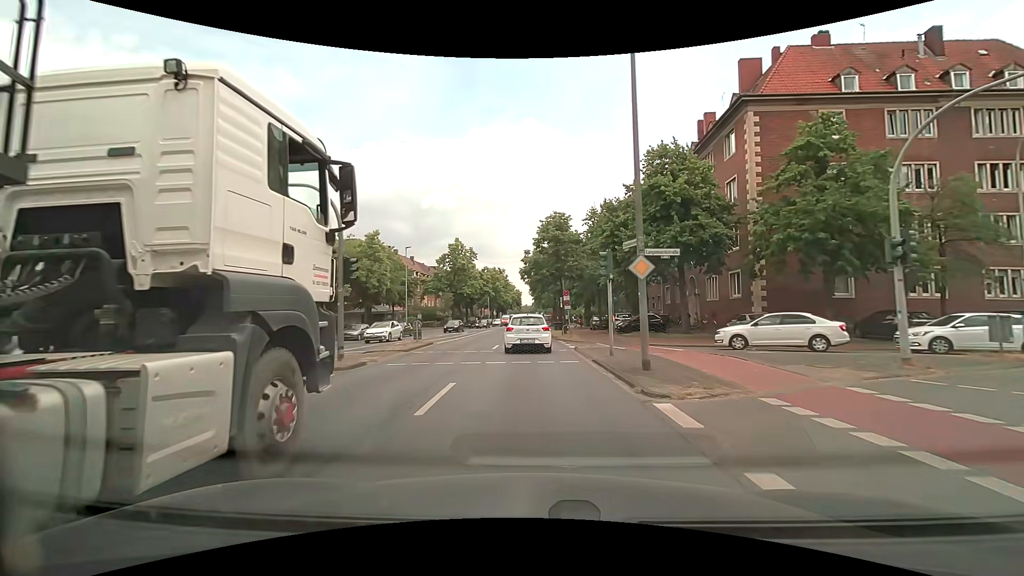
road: secondary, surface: asphalt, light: Day
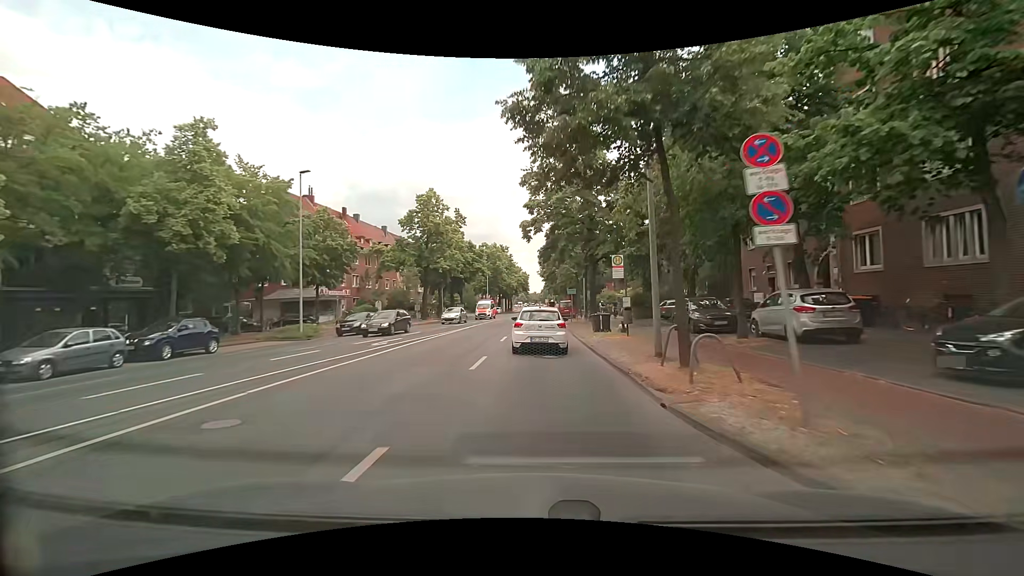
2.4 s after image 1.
(-0.2, +29.1) m; -1°
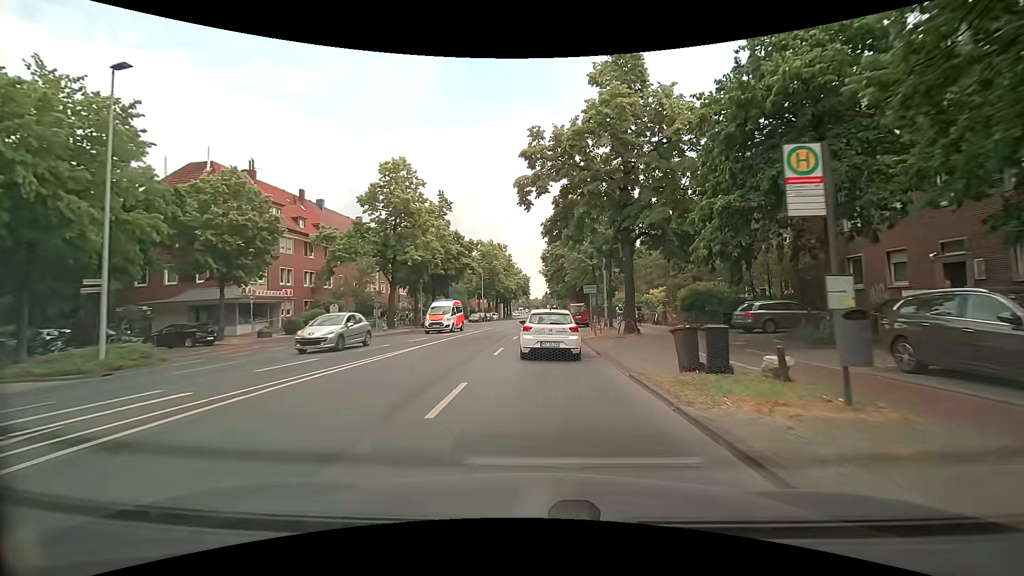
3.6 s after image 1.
(0.0, +14.4) m; -1°
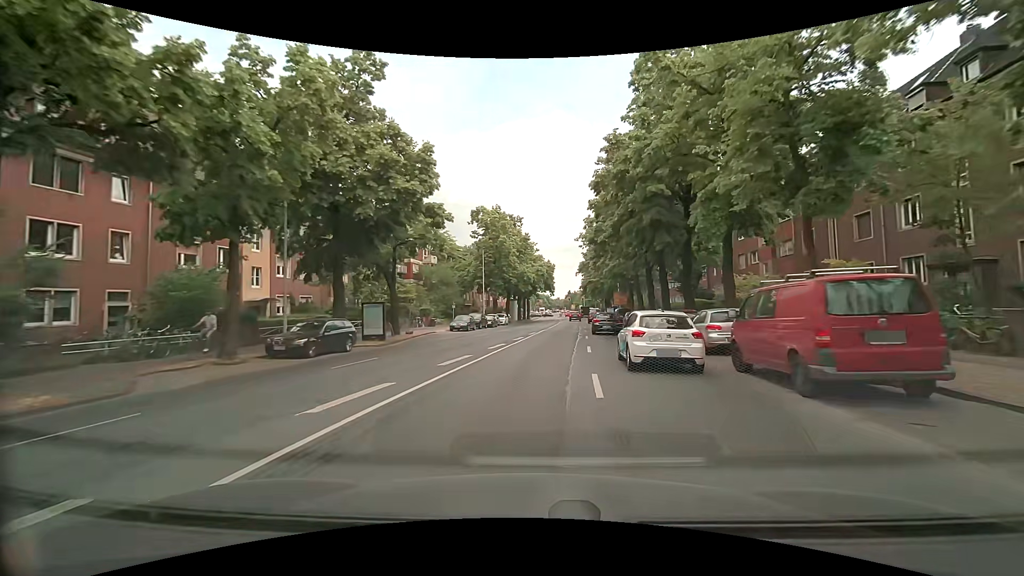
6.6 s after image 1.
(-0.5, +36.1) m; -2°
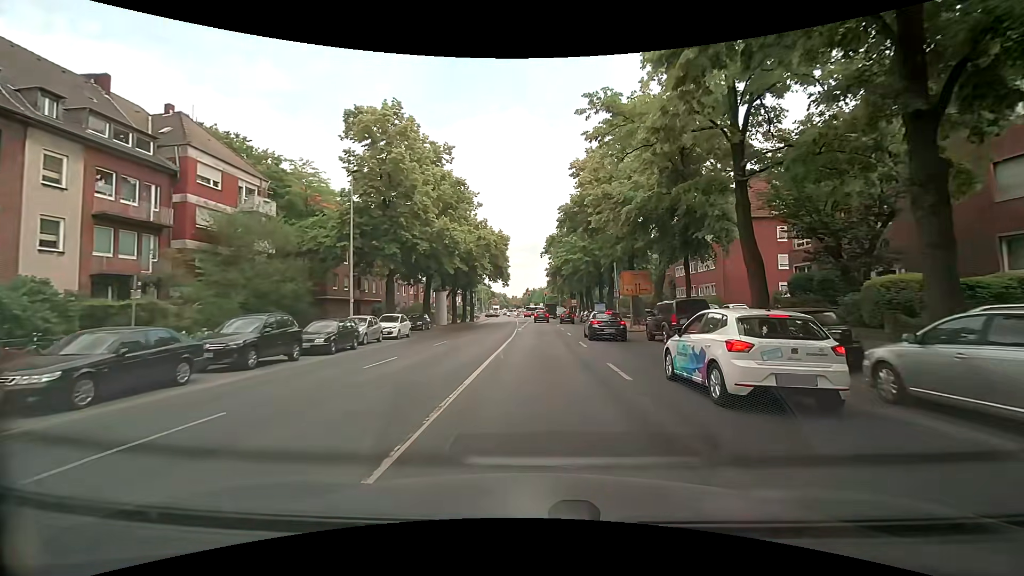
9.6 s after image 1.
(+1.7, +35.6) m; +5°
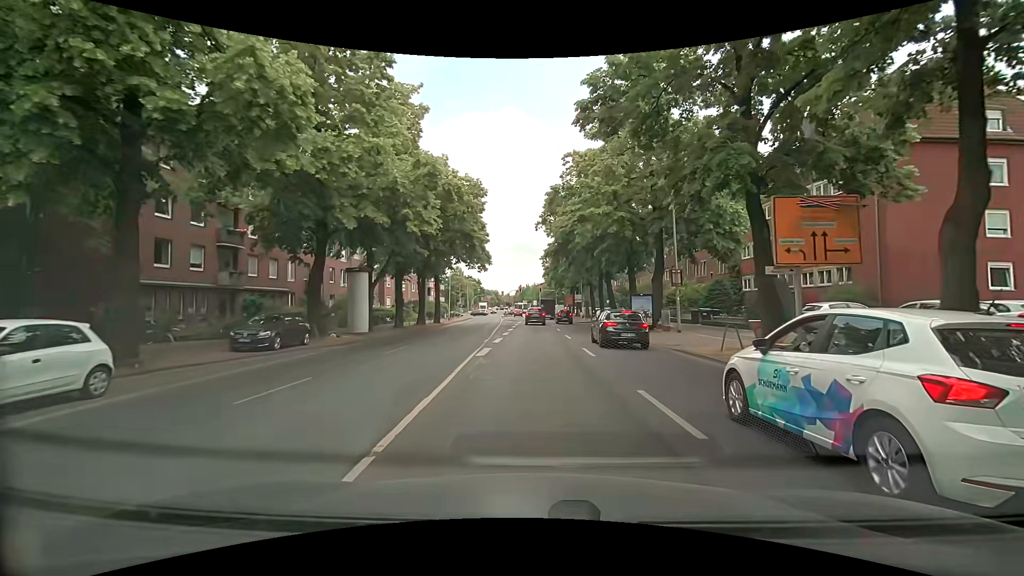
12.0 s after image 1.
(+0.2, +23.2) m; +1°
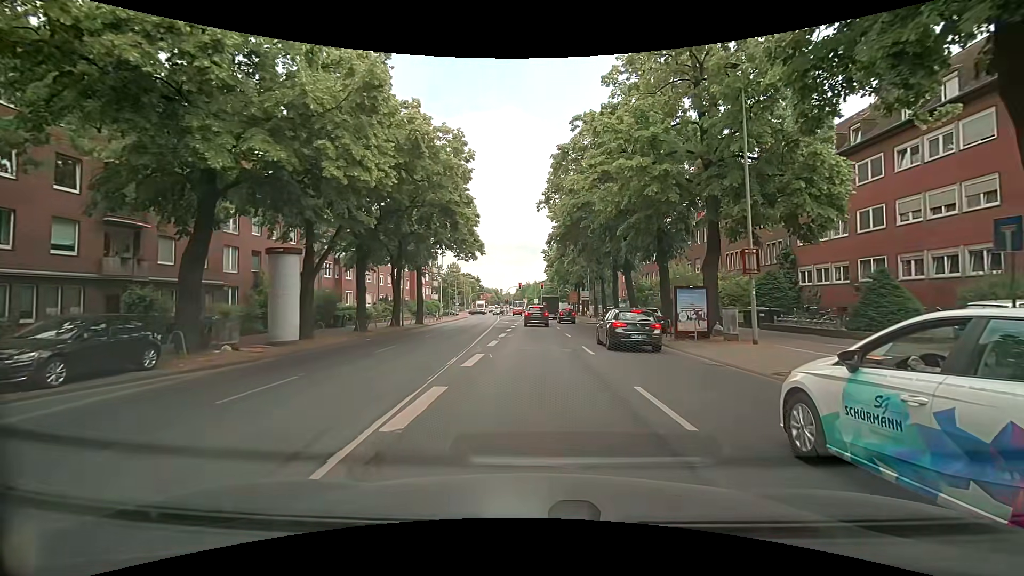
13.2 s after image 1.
(0.0, +8.9) m; -2°
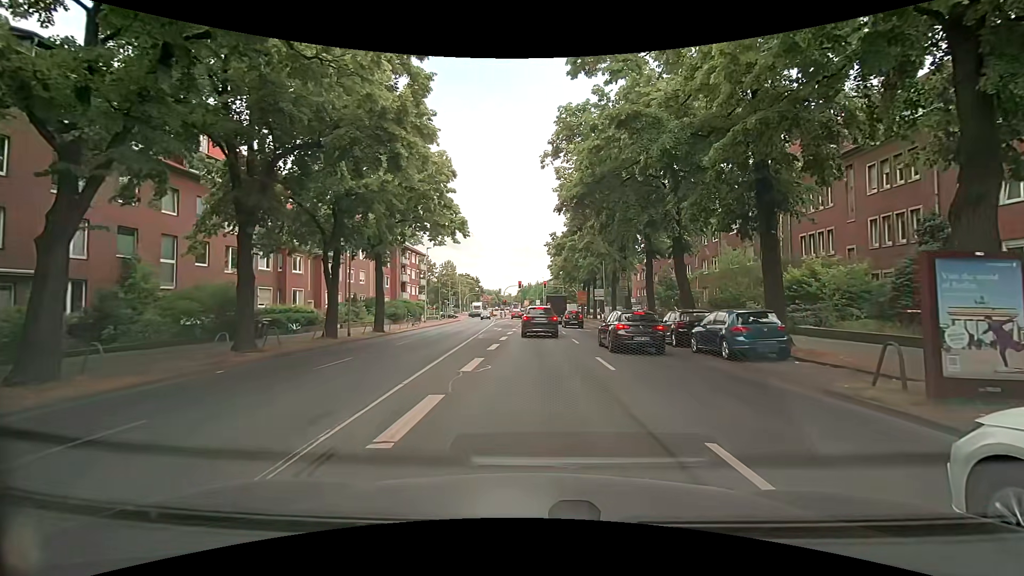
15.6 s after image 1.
(+0.3, +12.7) m; 0°
